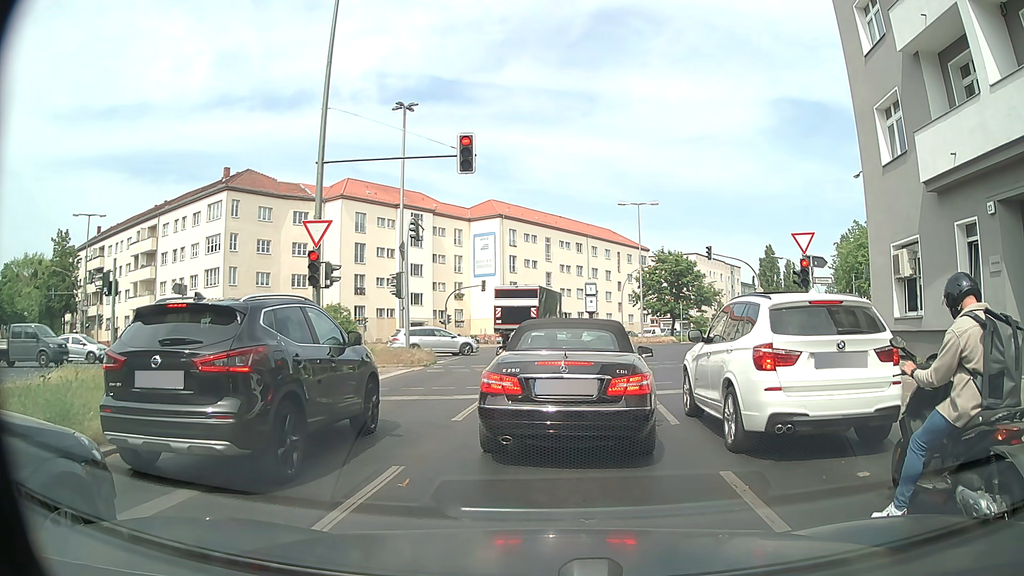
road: secondary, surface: asphalt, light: Day
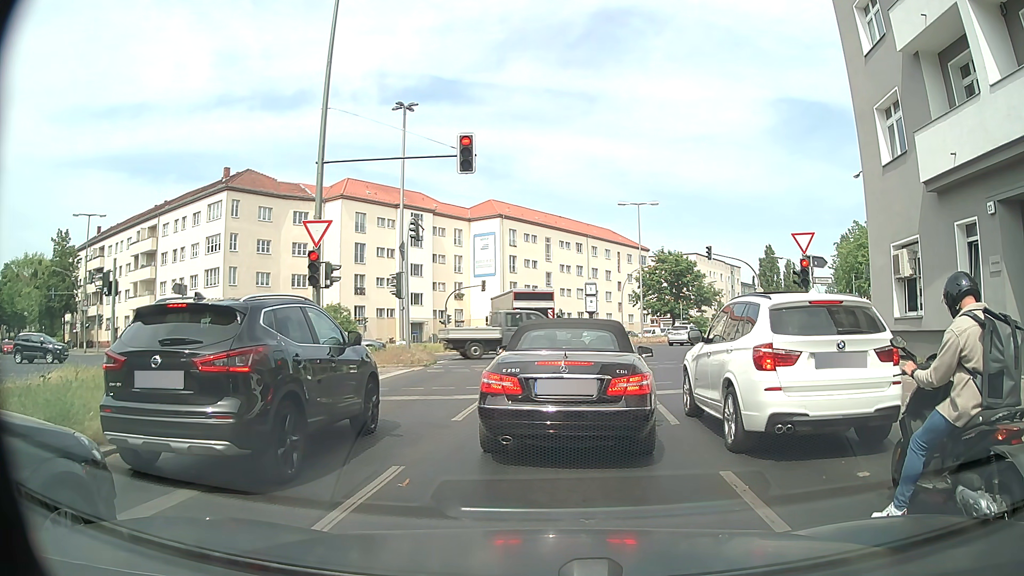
(0.0, 0.0) m; 0°
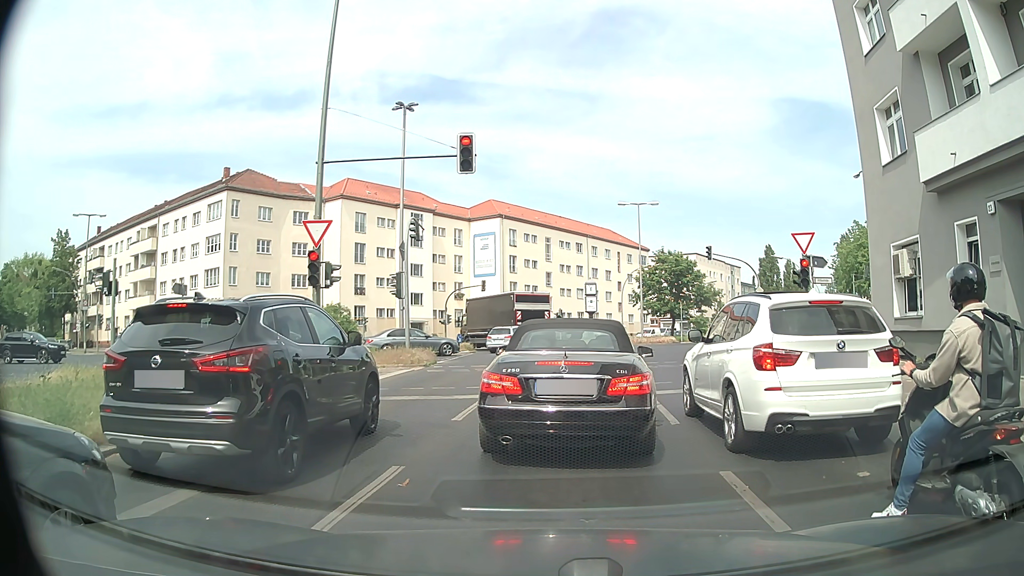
(0.0, 0.0) m; 0°
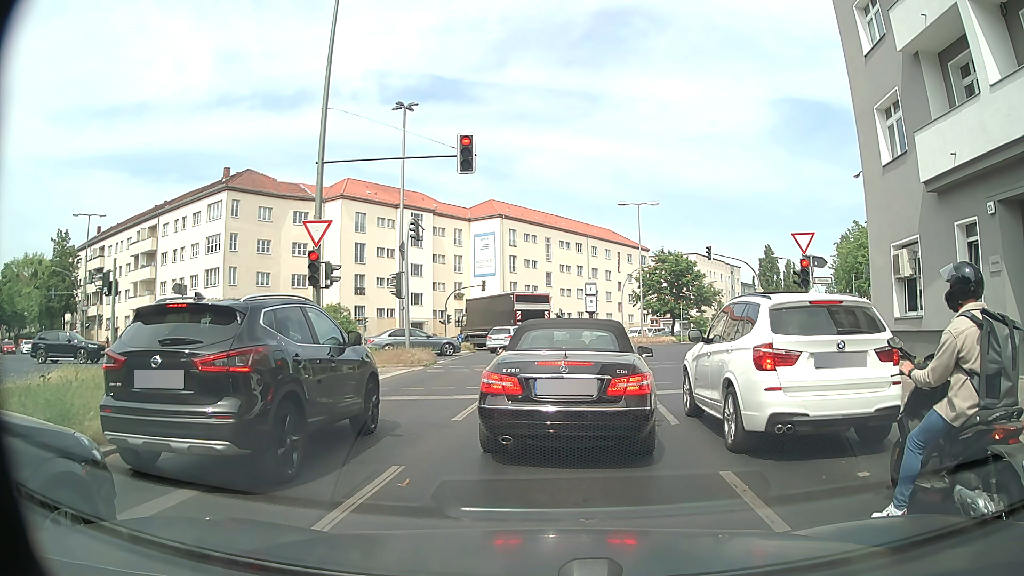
(0.0, 0.0) m; 0°
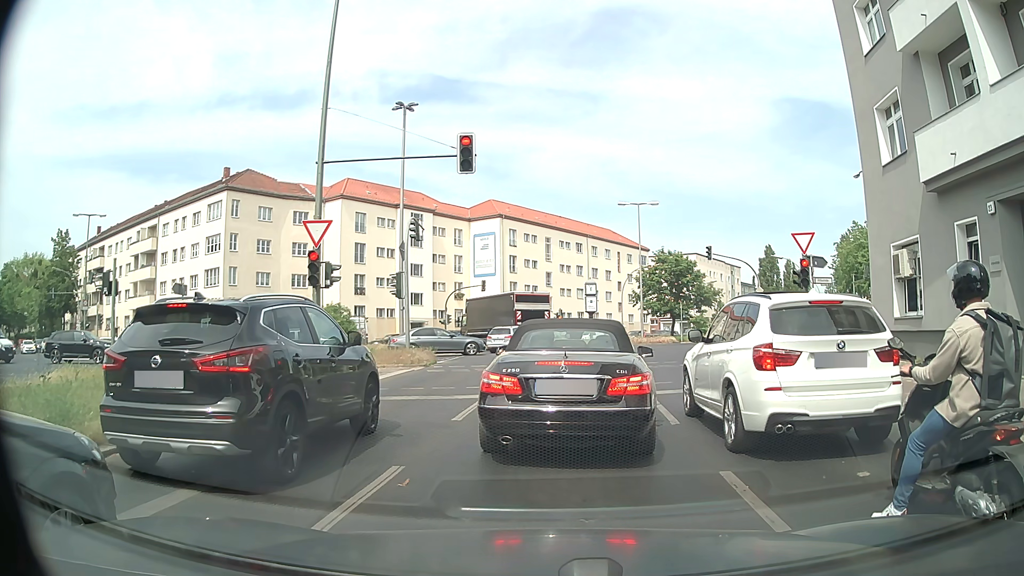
(0.0, 0.0) m; 0°
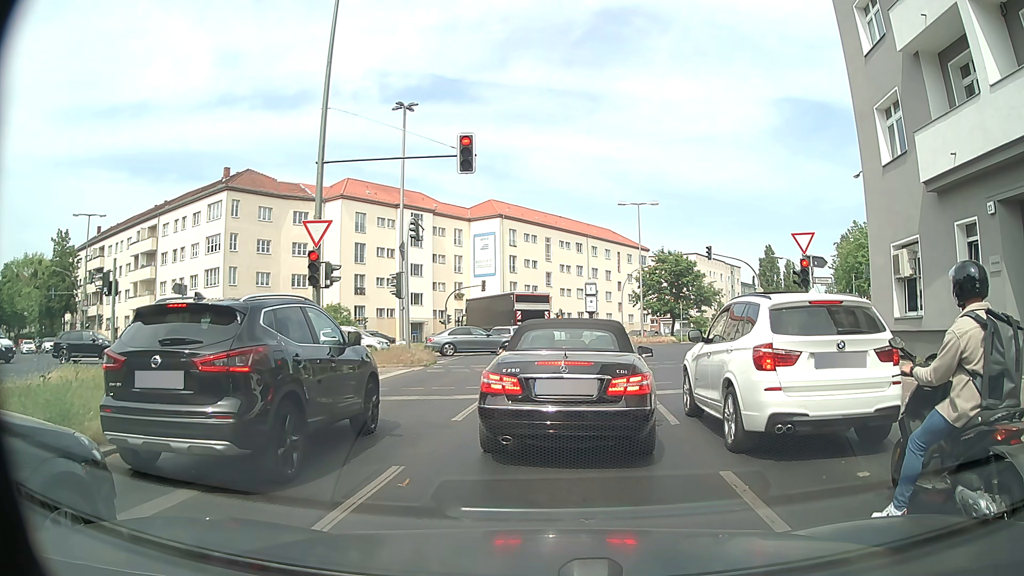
(0.0, 0.0) m; 0°
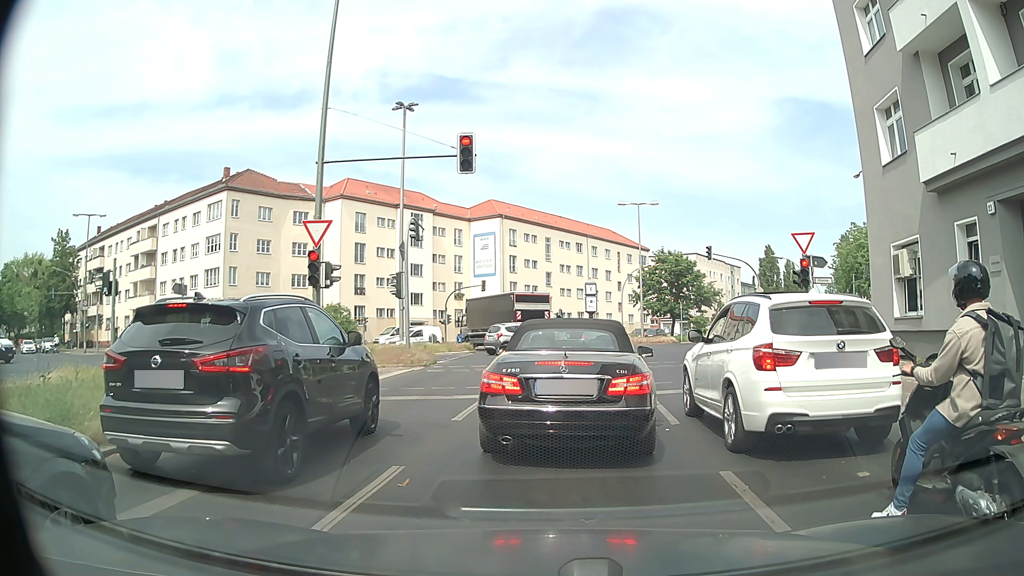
(0.0, 0.0) m; 0°
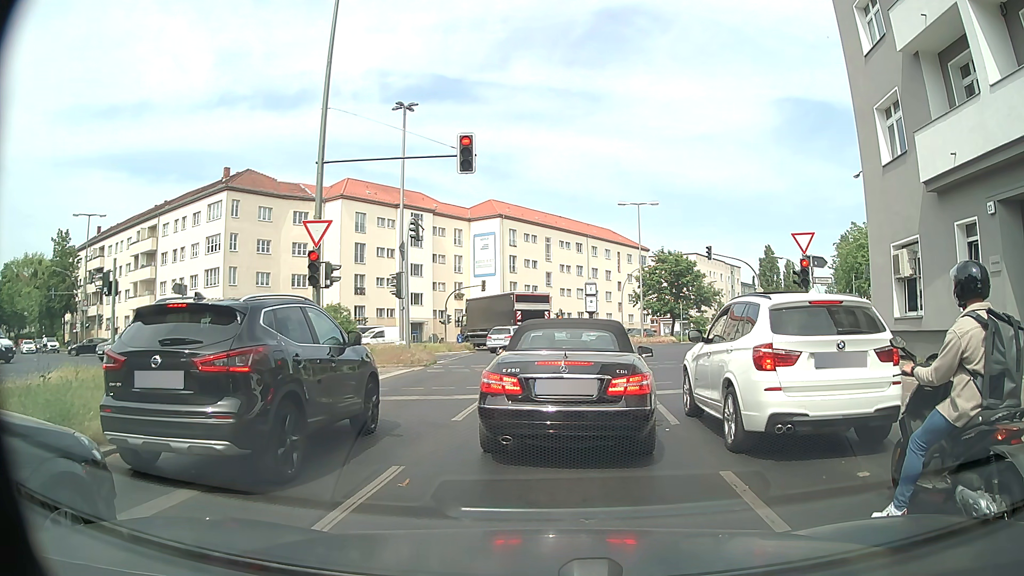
(0.0, 0.0) m; 0°
(0, +10) (0, +20) (+2, +30) (+4, +40) (+8, +49) (+12, +58) (+16, +67) (+21, +76) (+25, +85) (+30, +94) m
